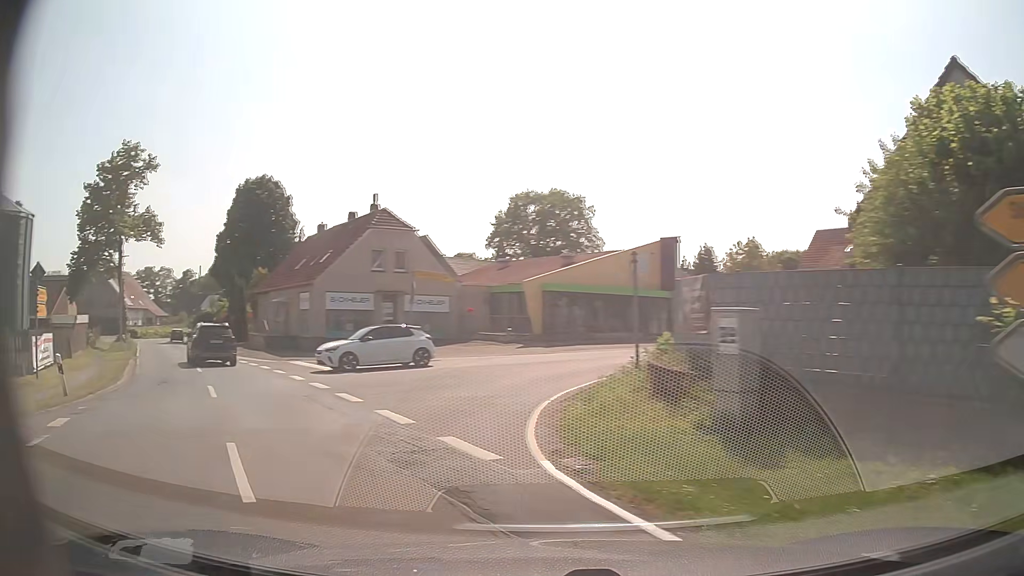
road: secondary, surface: asphalt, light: Day
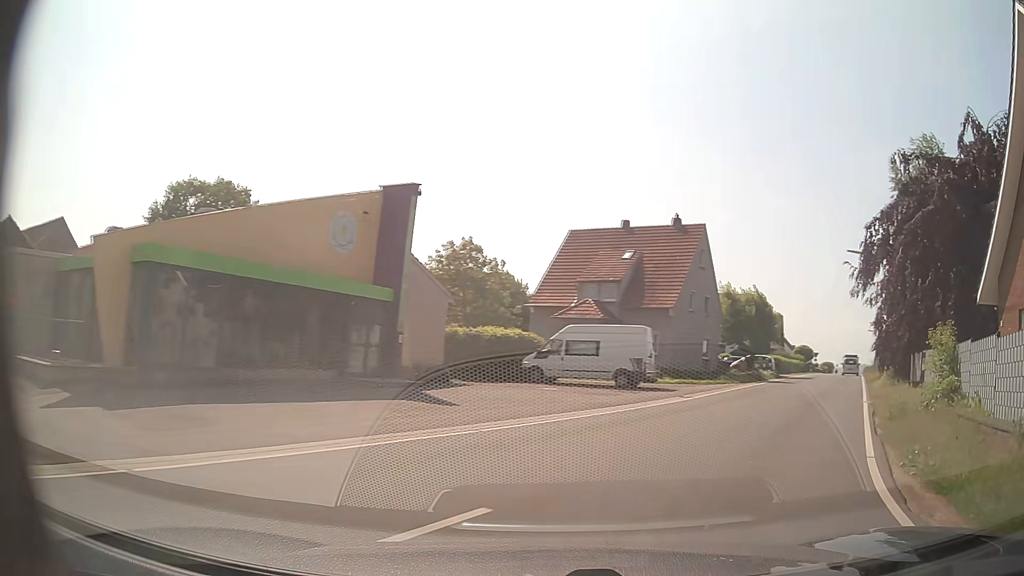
(+0.1, +22.2) m; +25°
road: tertiary
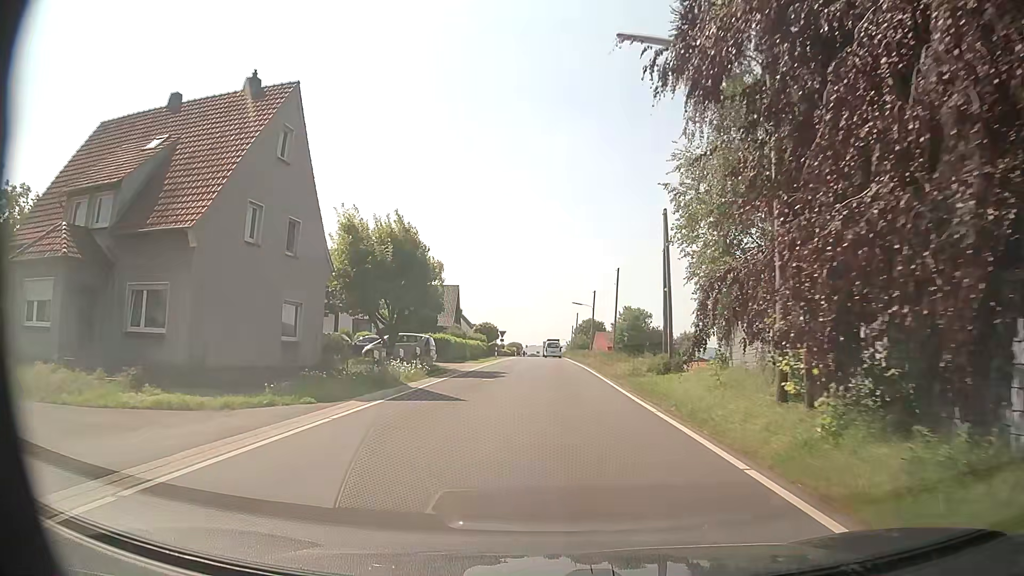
(+8.9, +21.6) m; +29°
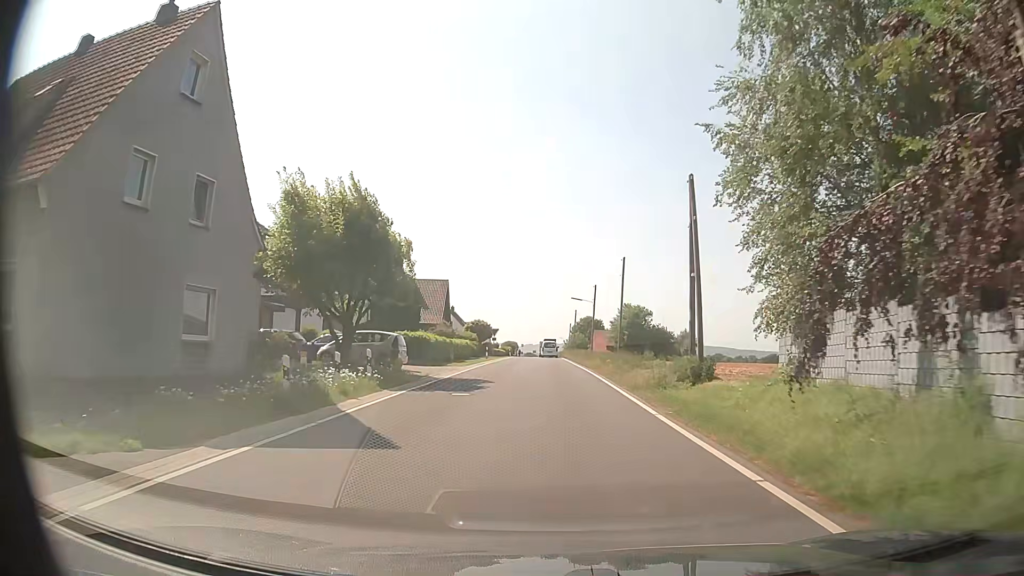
(0.0, +6.8) m; +1°
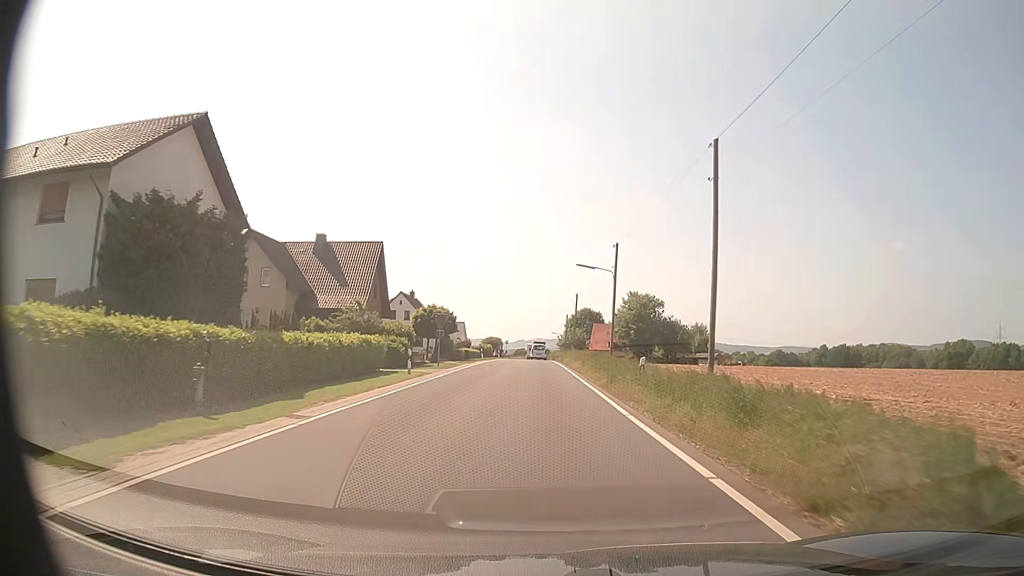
(+0.2, +30.9) m; +1°
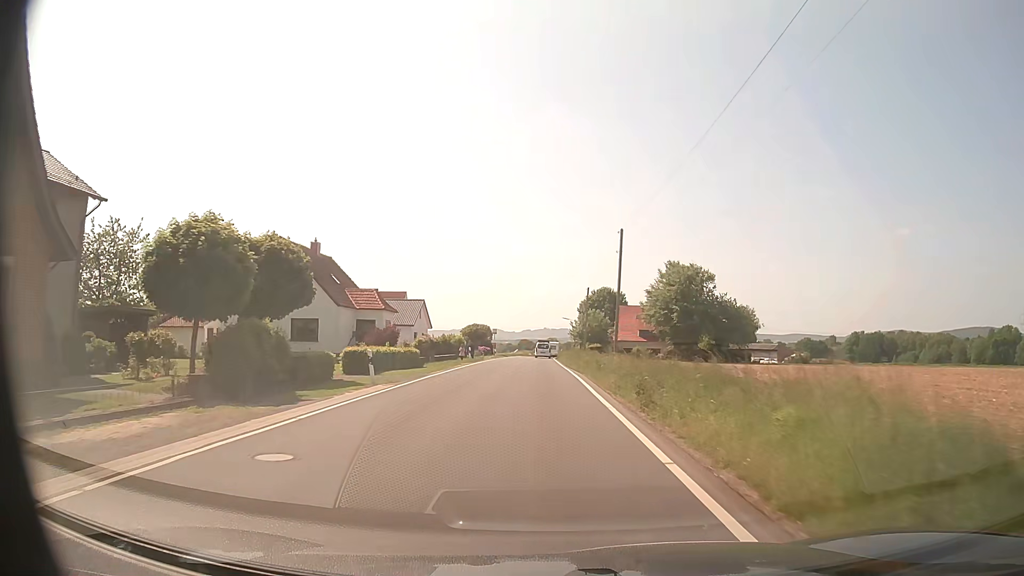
(-0.5, +42.5) m; -1°
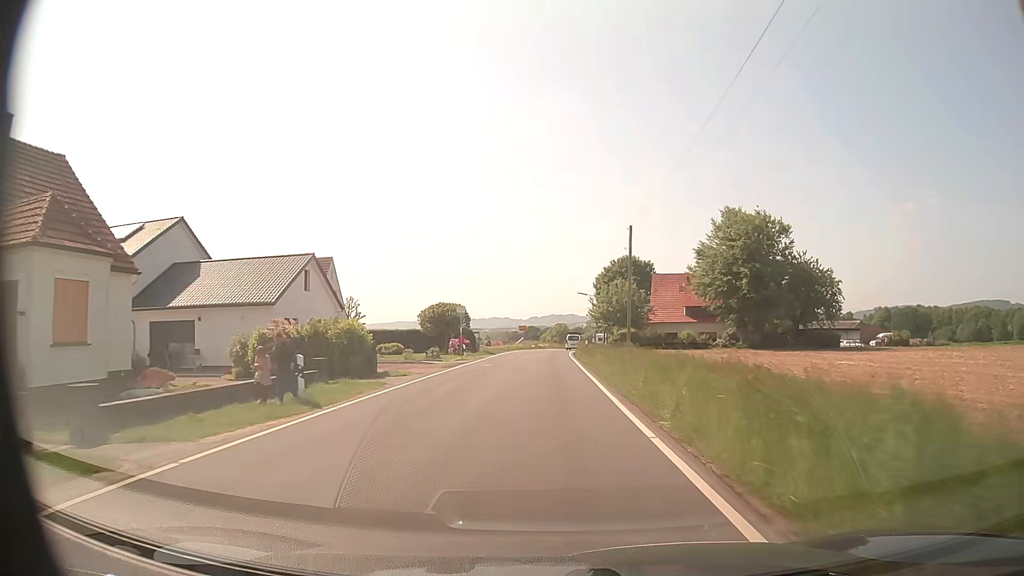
(-0.2, +35.1) m; 0°
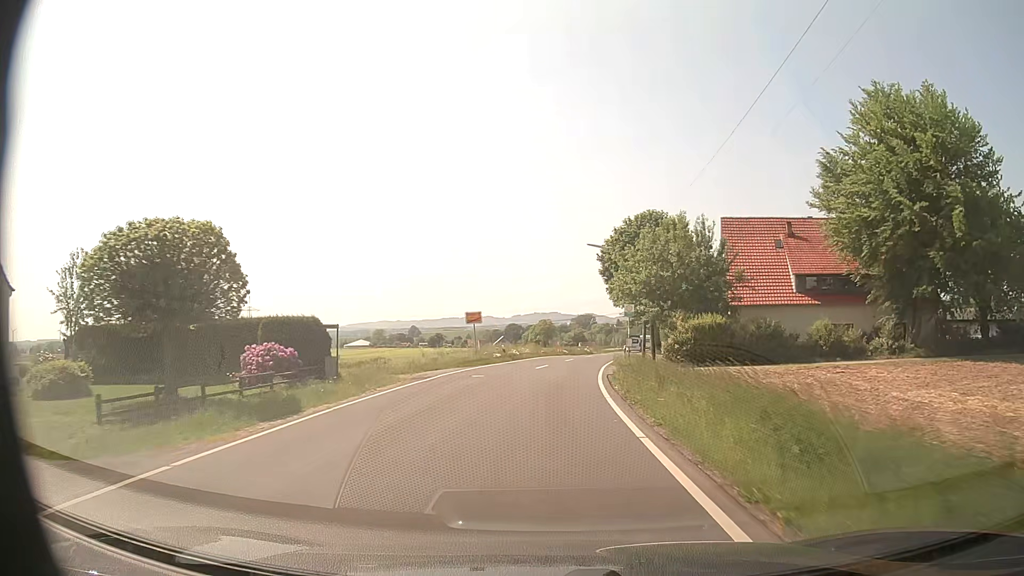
(0.0, +42.8) m; +1°
(0, +10) (0, +20) (+1, +30) (+2, +40) (+3, +50) (+5, +60) (+7, +69) (+9, +79) (+11, +89) (+13, +99) m
